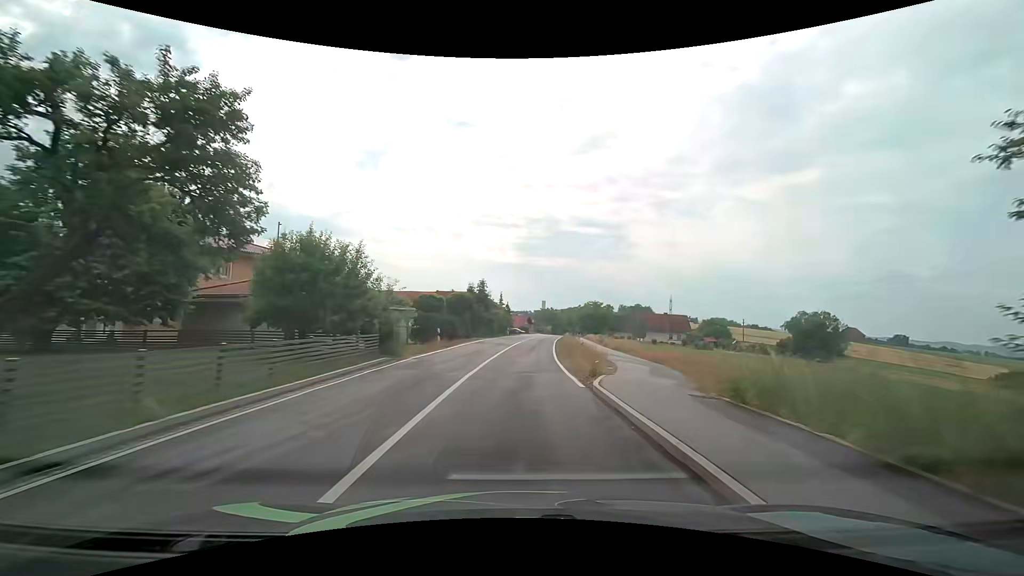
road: tertiary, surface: asphalt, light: Day
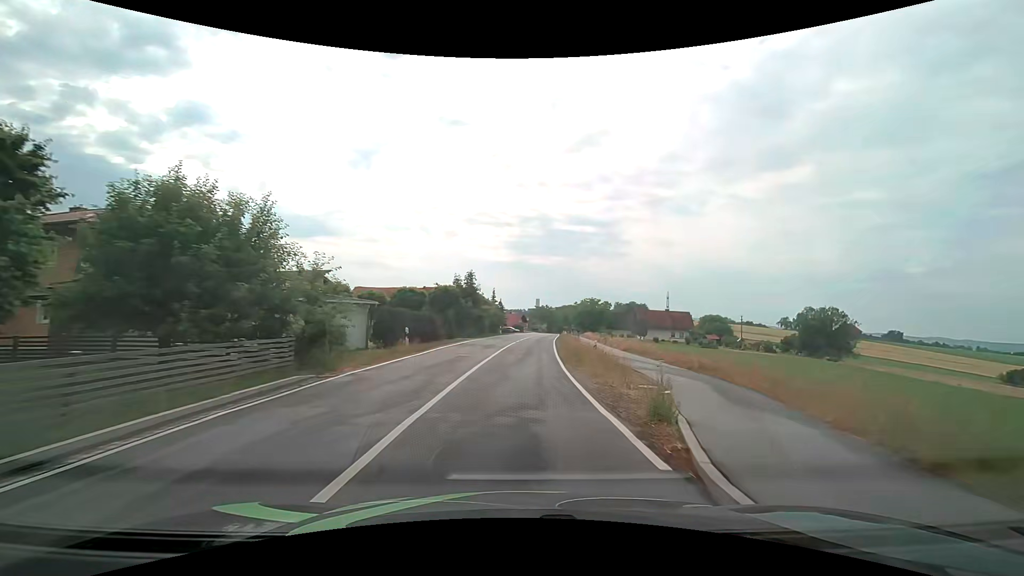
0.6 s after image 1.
(+0.1, +7.1) m; +1°
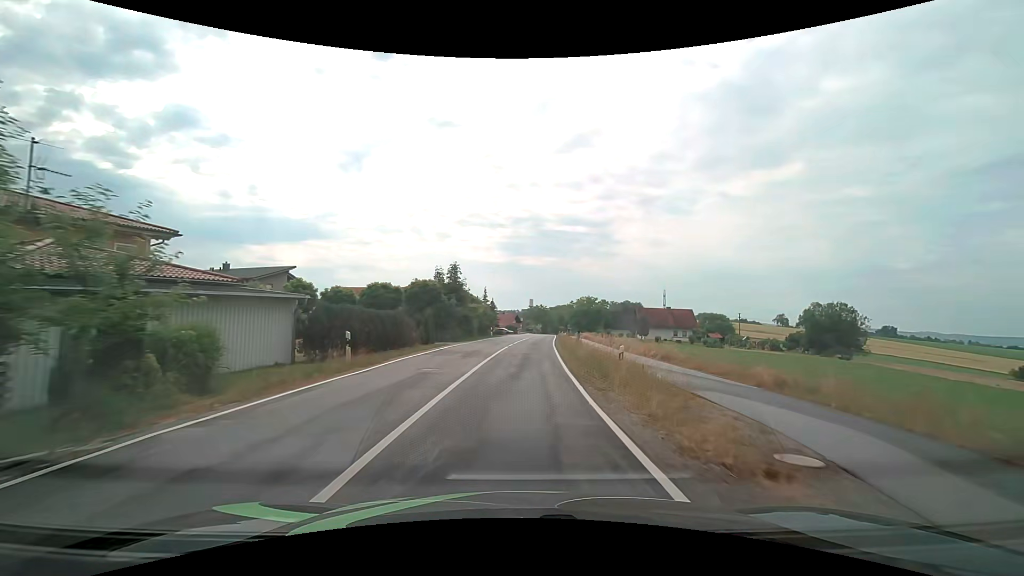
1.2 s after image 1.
(+0.1, +7.1) m; +1°
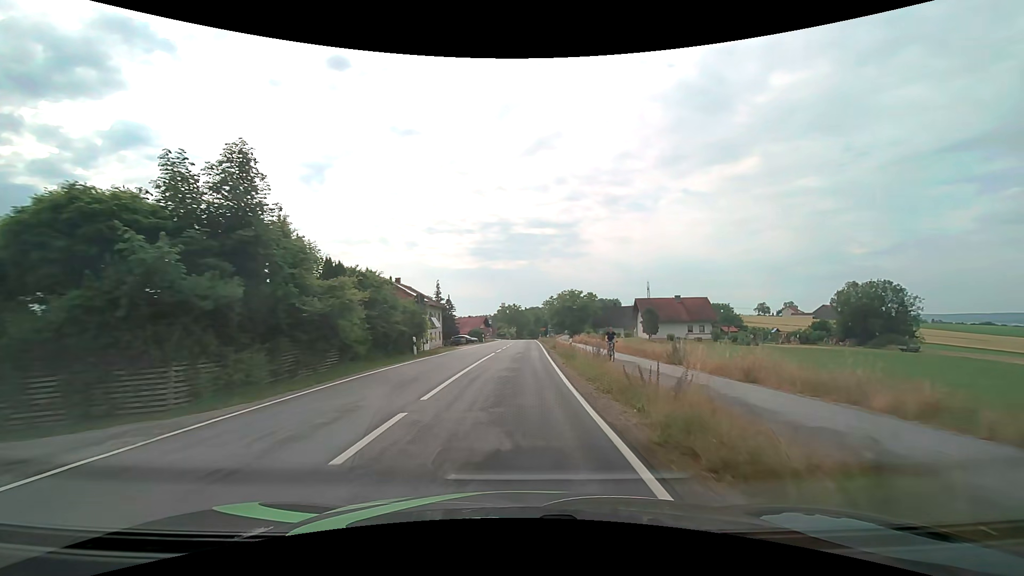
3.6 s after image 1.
(+0.9, +28.3) m; +3°
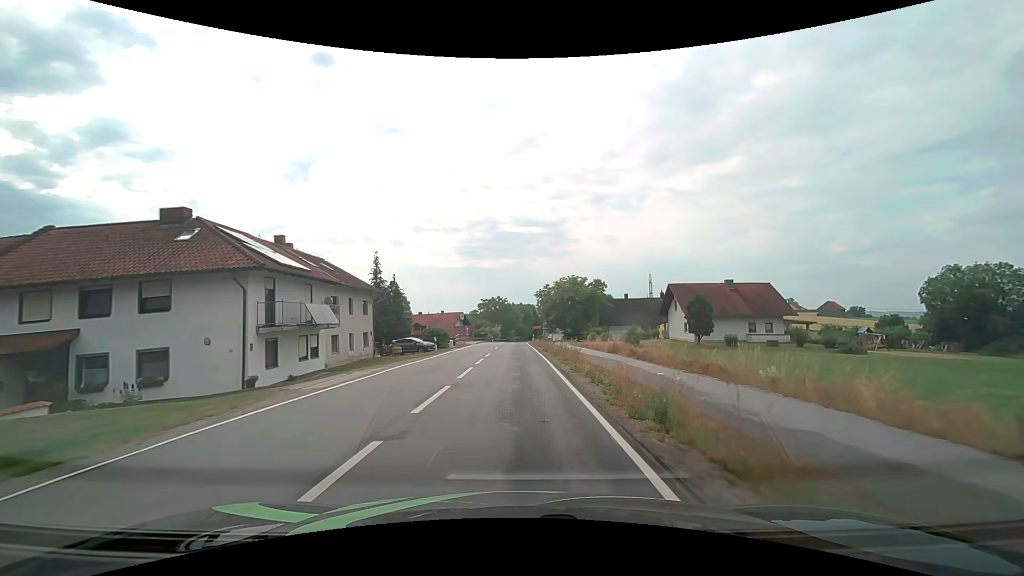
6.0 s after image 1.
(+0.2, +28.3) m; +1°
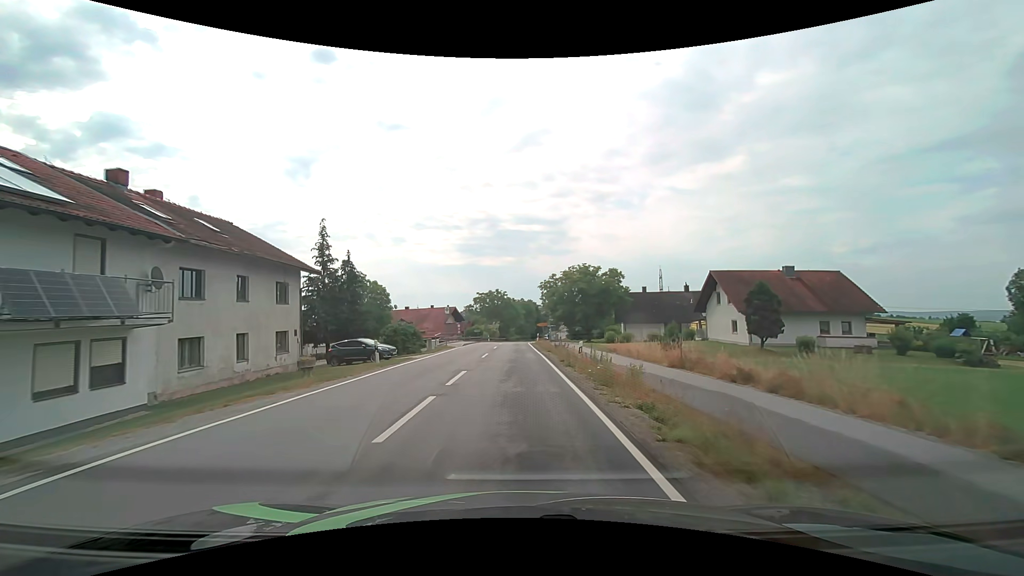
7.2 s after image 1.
(0.0, +14.2) m; 0°
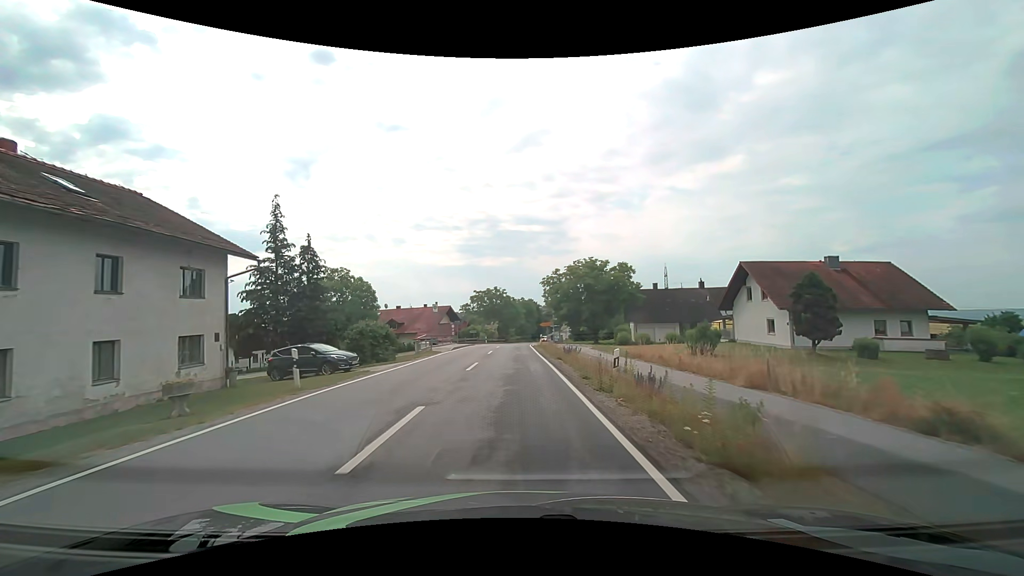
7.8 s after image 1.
(0.0, +7.1) m; 0°
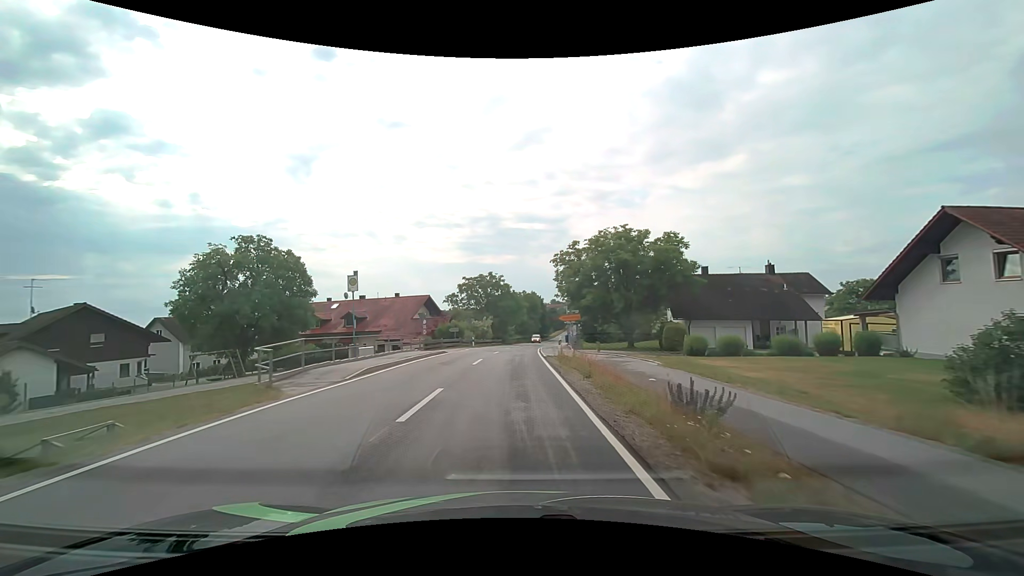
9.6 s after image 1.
(0.0, +21.6) m; 0°
